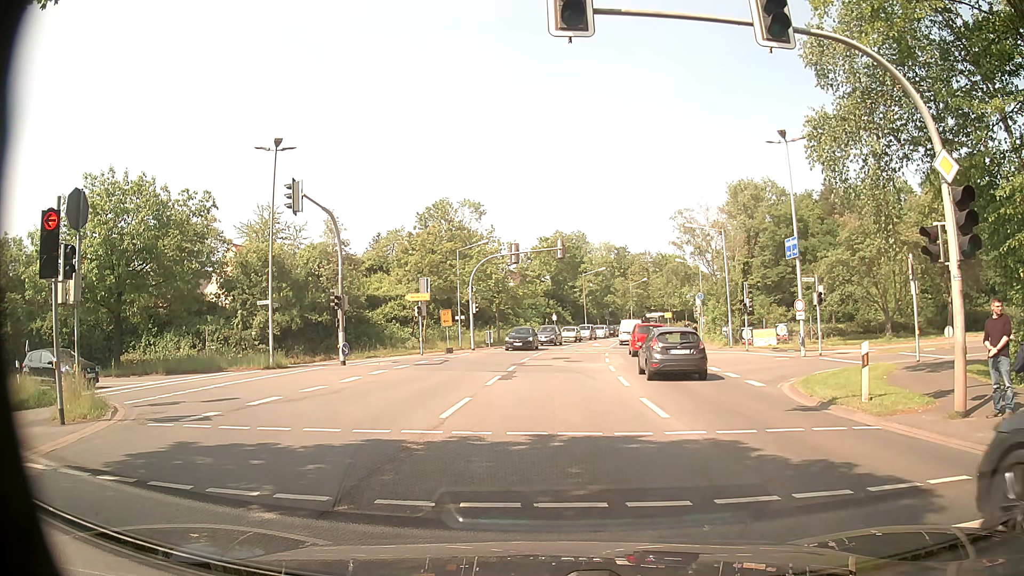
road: secondary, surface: asphalt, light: Day
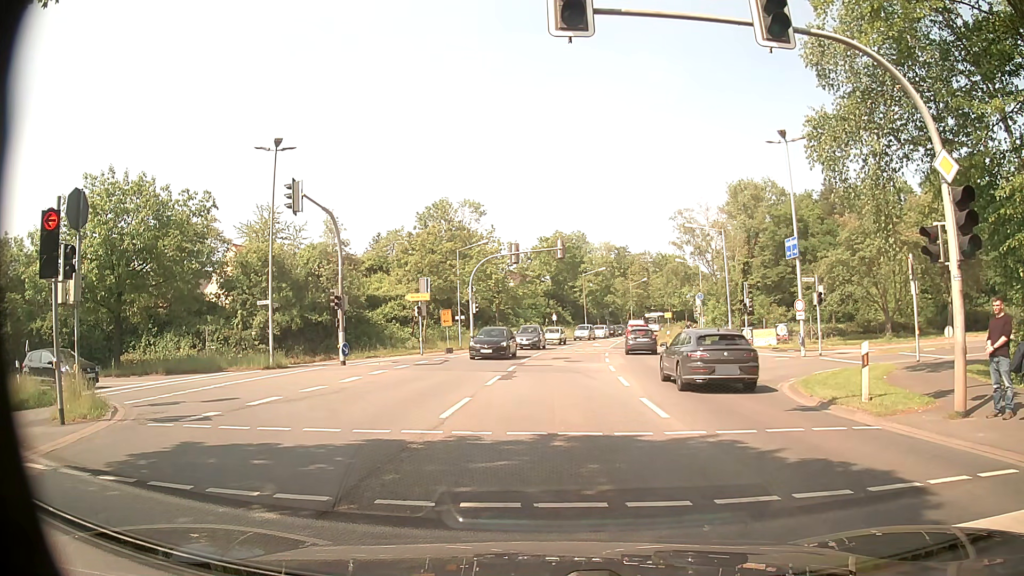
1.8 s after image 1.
(0.0, 0.0) m; 0°
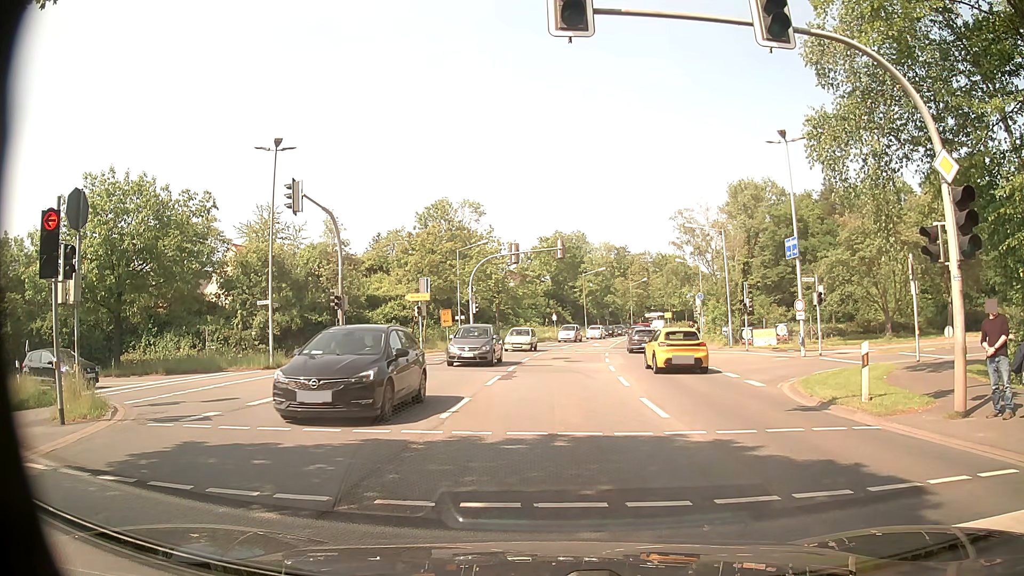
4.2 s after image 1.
(0.0, 0.0) m; 0°
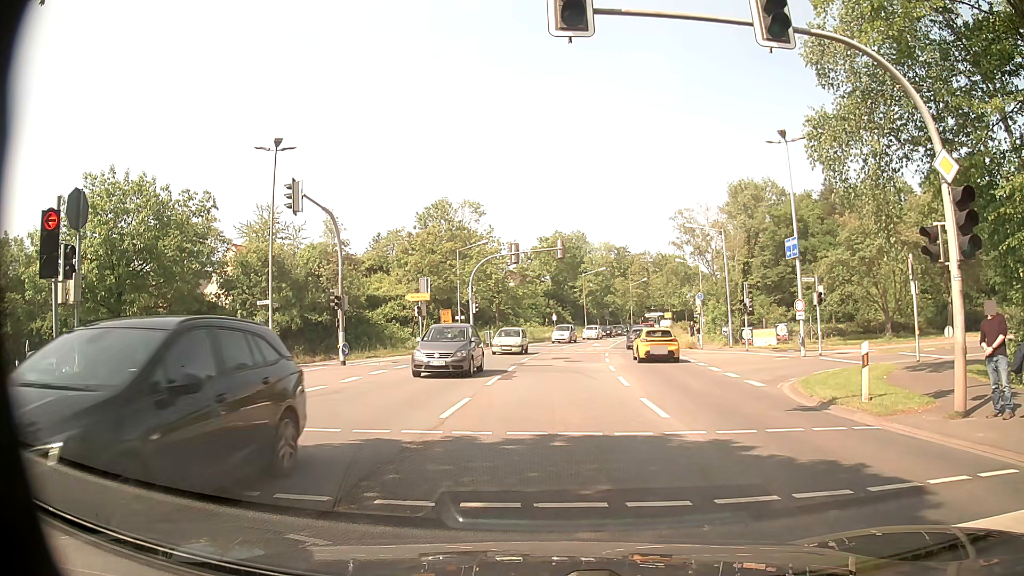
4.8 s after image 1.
(0.0, 0.0) m; 0°
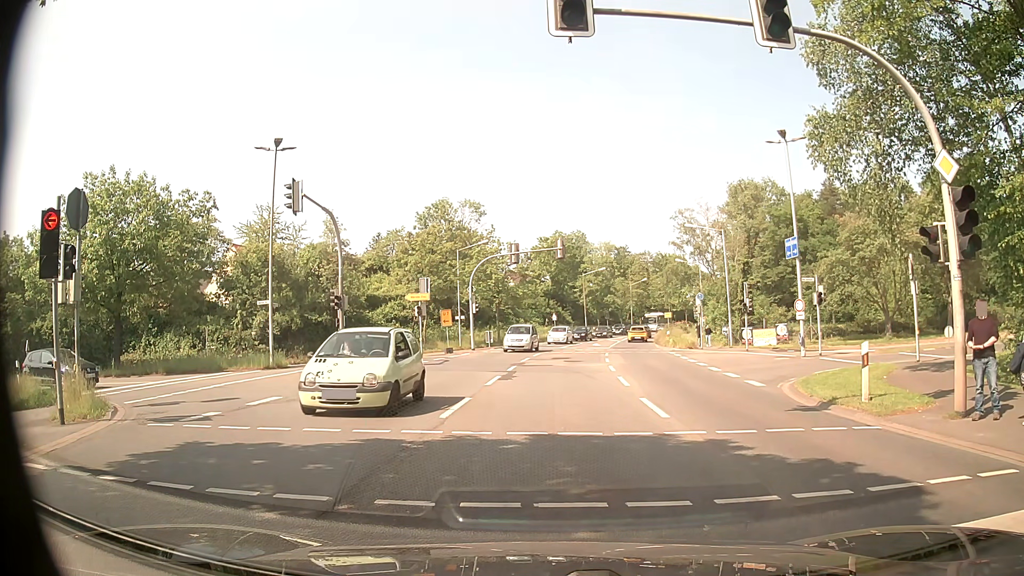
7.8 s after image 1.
(0.0, 0.0) m; 0°
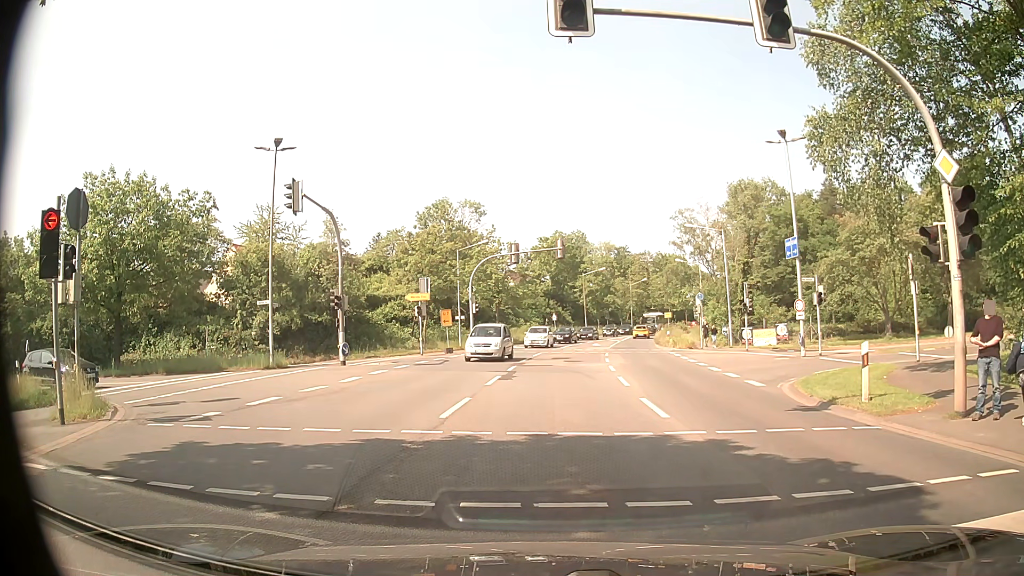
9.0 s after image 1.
(0.0, 0.0) m; 0°
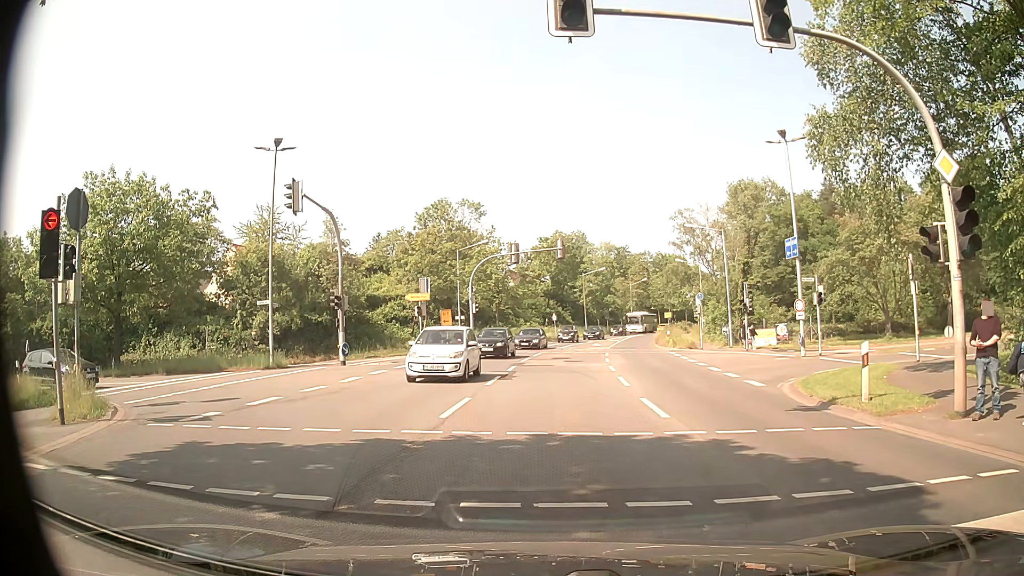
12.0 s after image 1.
(0.0, 0.0) m; 0°
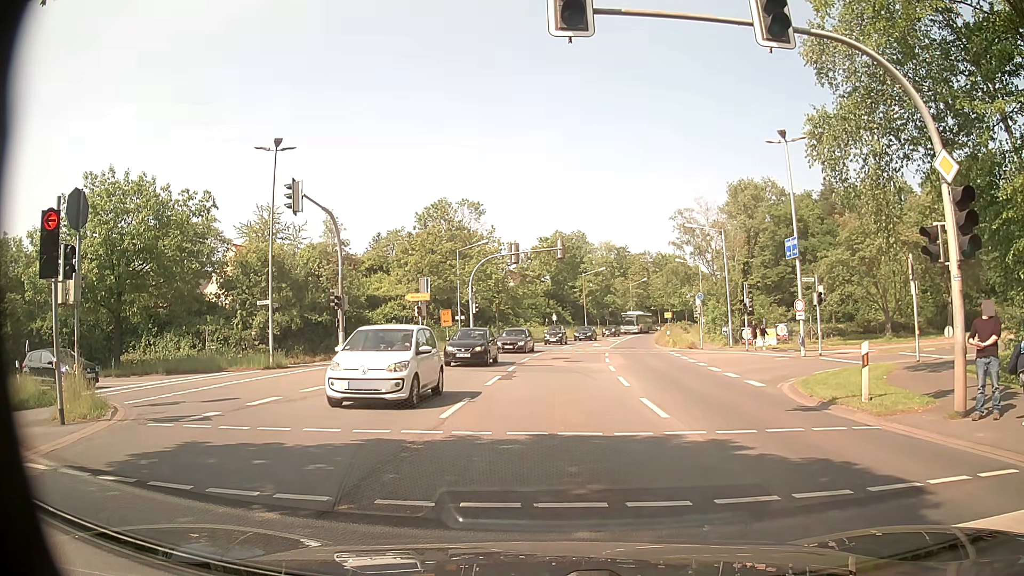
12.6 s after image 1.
(0.0, 0.0) m; 0°
